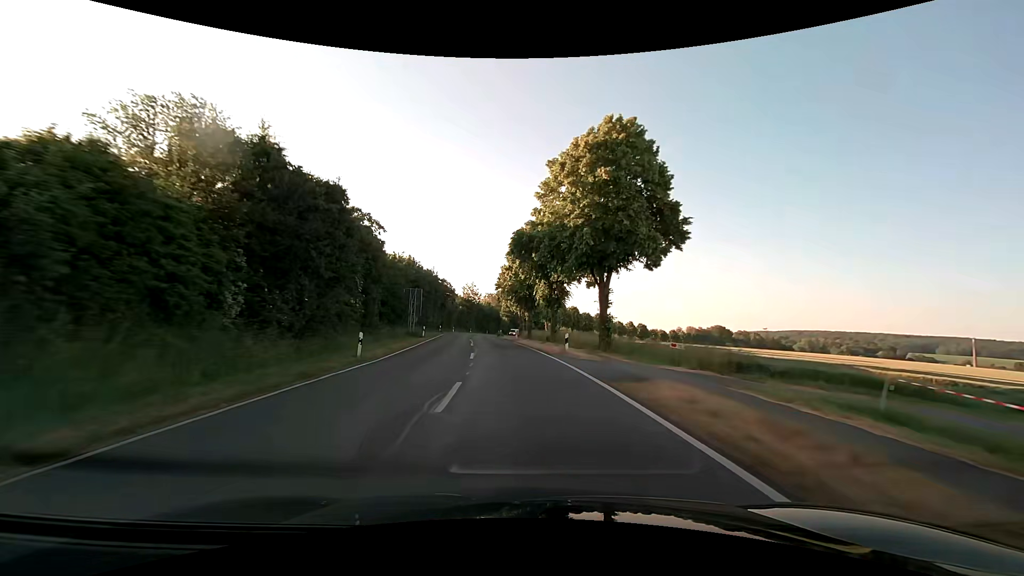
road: secondary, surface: asphalt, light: Day
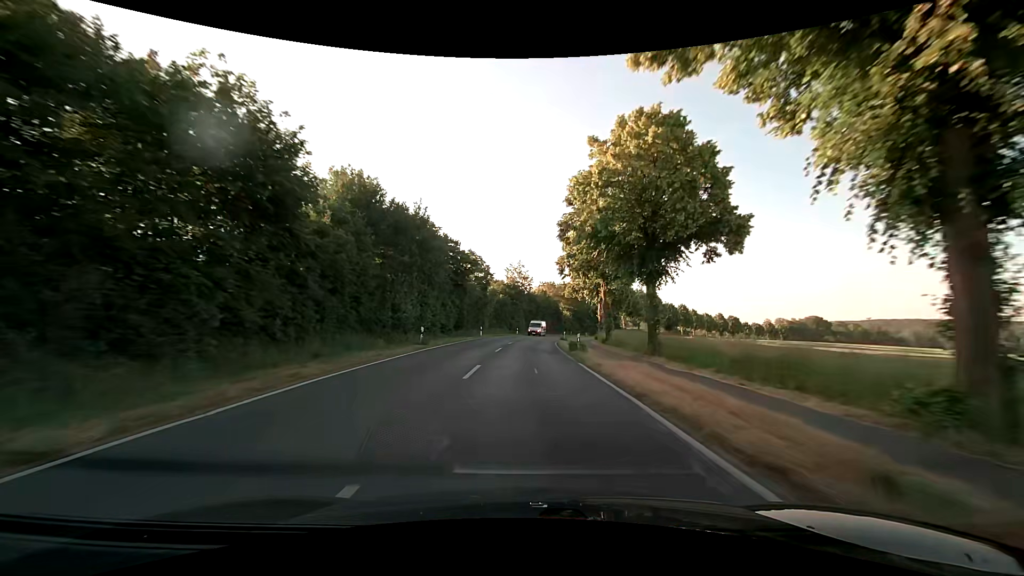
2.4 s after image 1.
(-3.0, +43.9) m; -6°
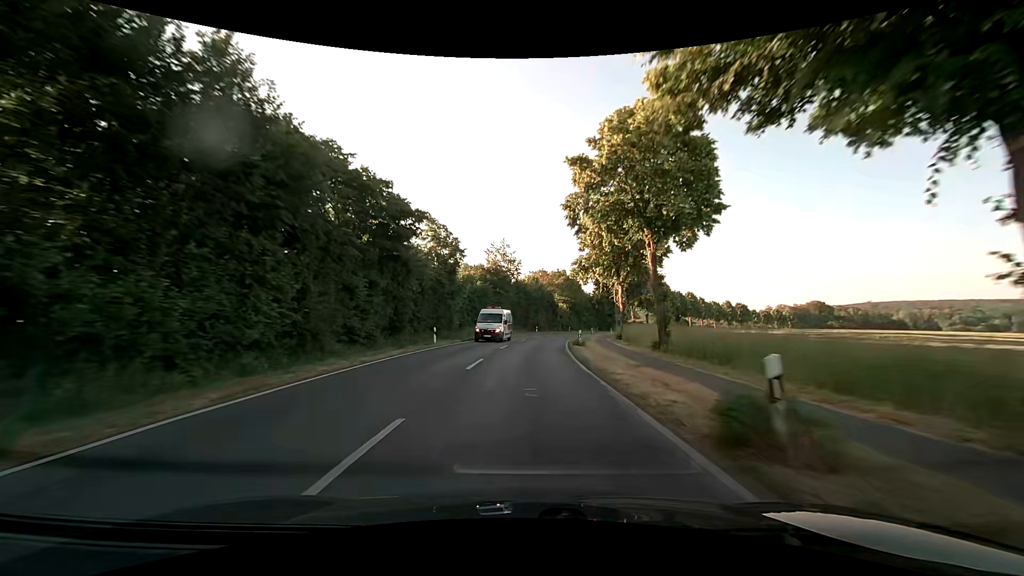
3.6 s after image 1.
(+0.2, +22.1) m; +1°
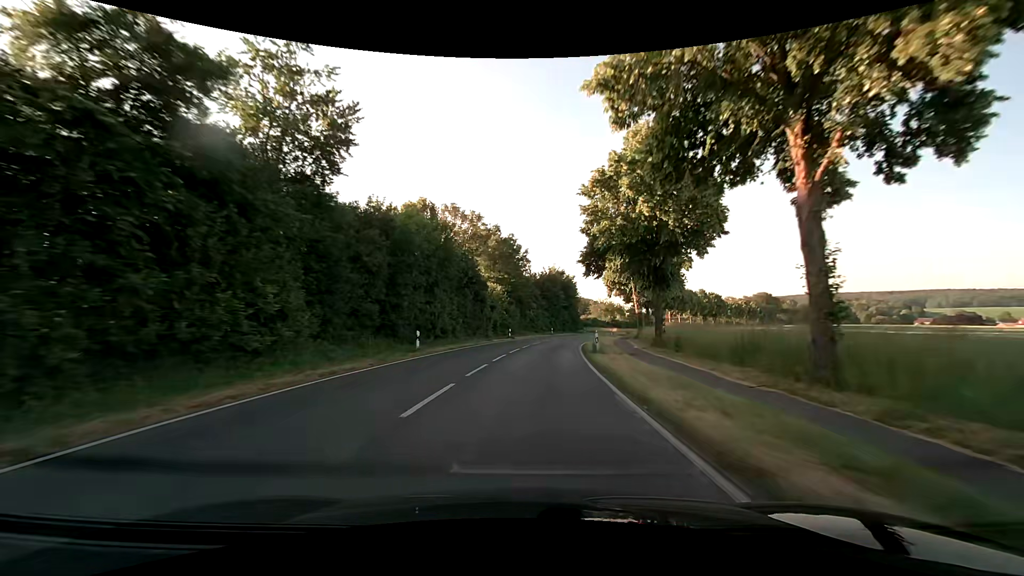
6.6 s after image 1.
(+3.5, +55.1) m; +8°
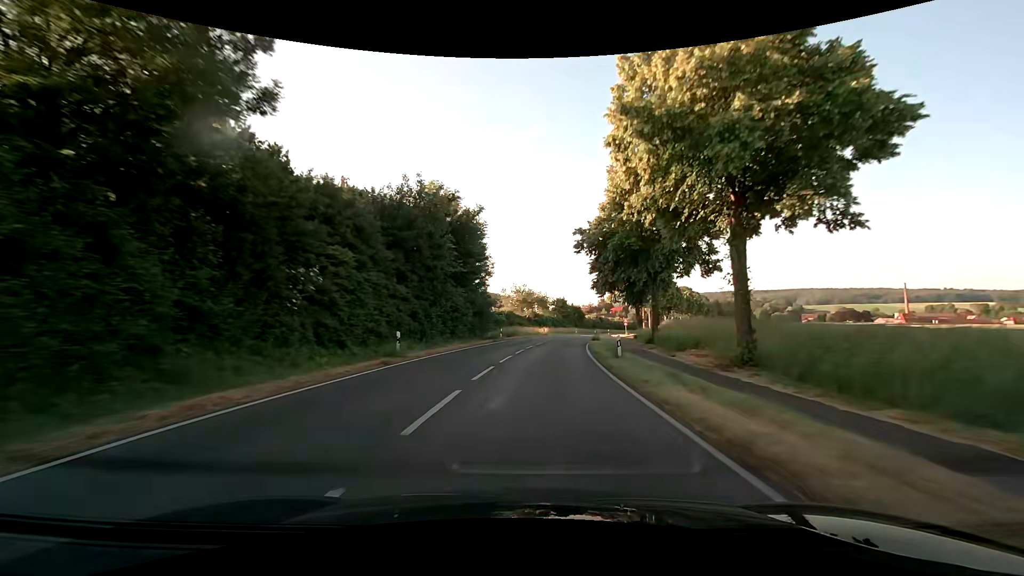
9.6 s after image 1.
(+5.2, +55.0) m; +11°
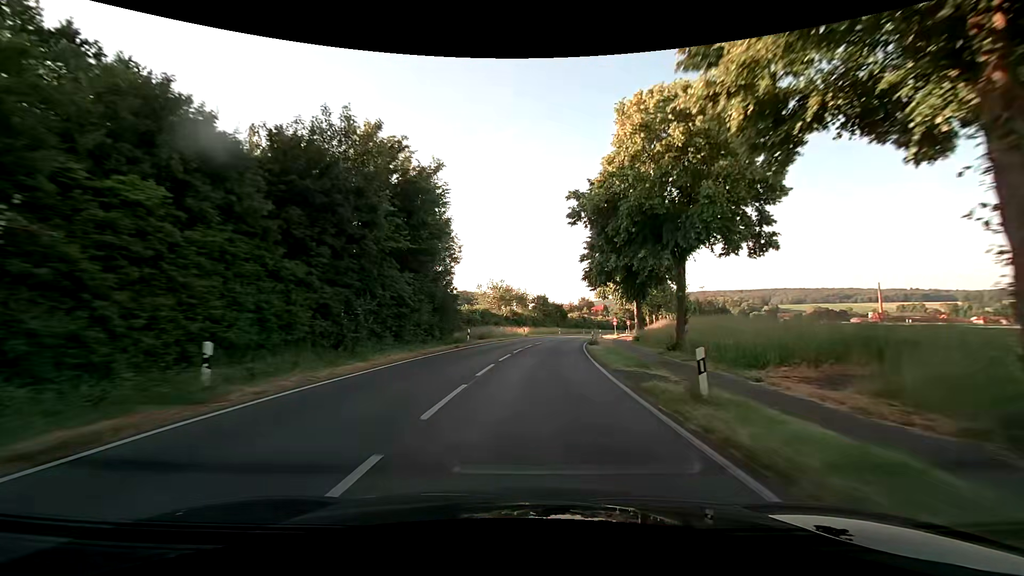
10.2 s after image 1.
(+0.3, +11.0) m; +3°
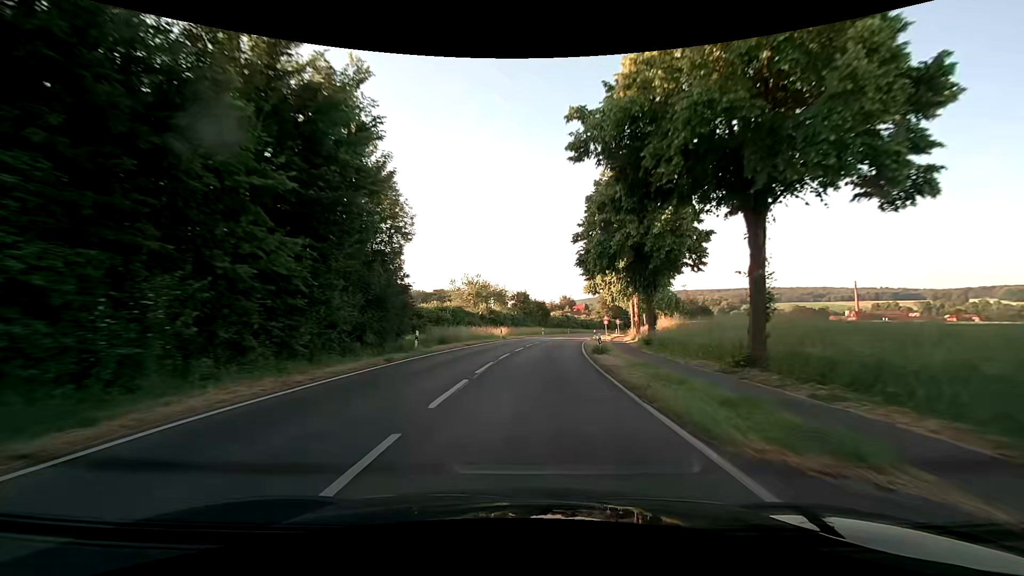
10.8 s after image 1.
(+0.2, +11.0) m; +2°
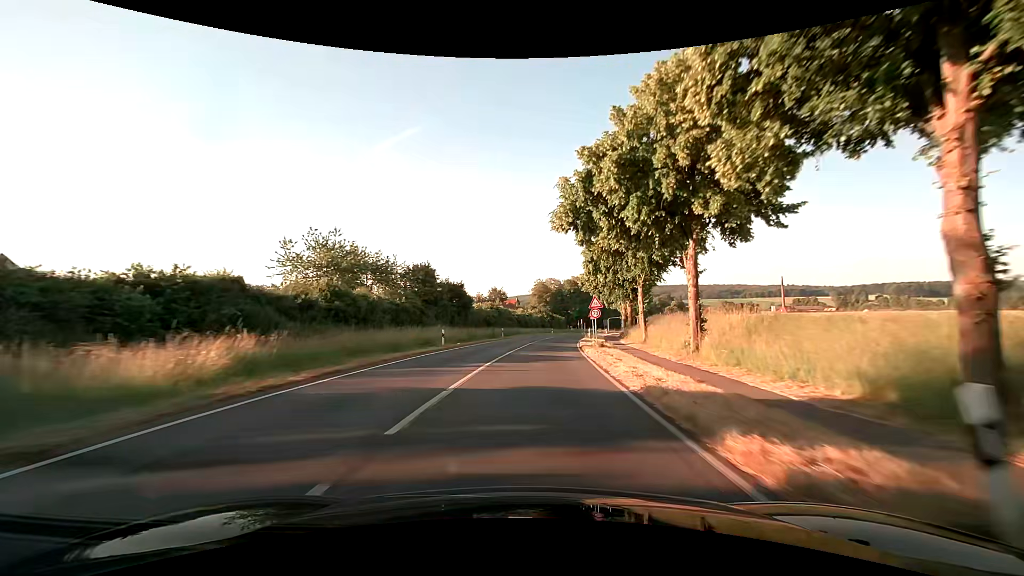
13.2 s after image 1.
(+3.5, +44.0) m; +9°
